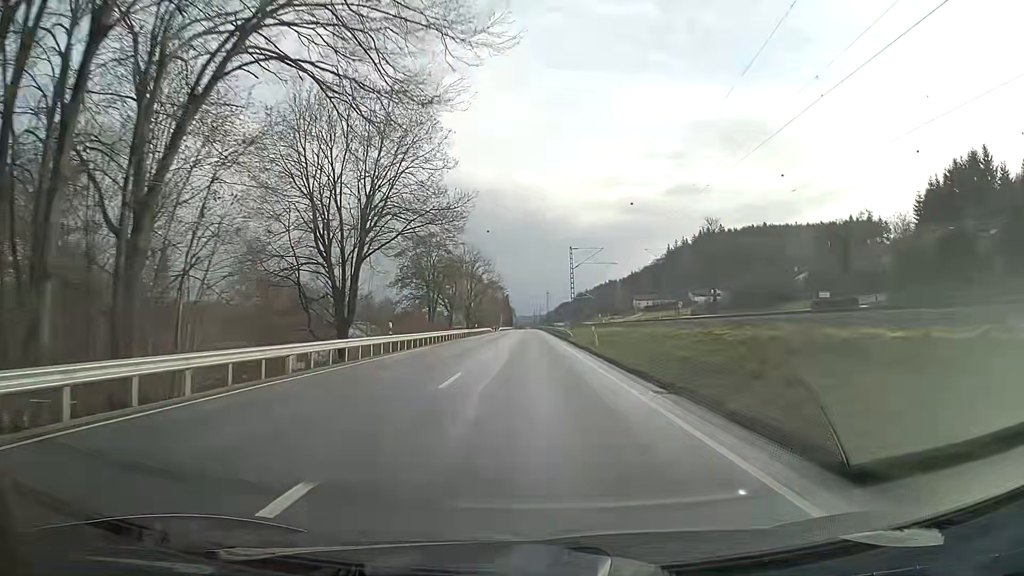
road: primary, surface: asphalt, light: Day
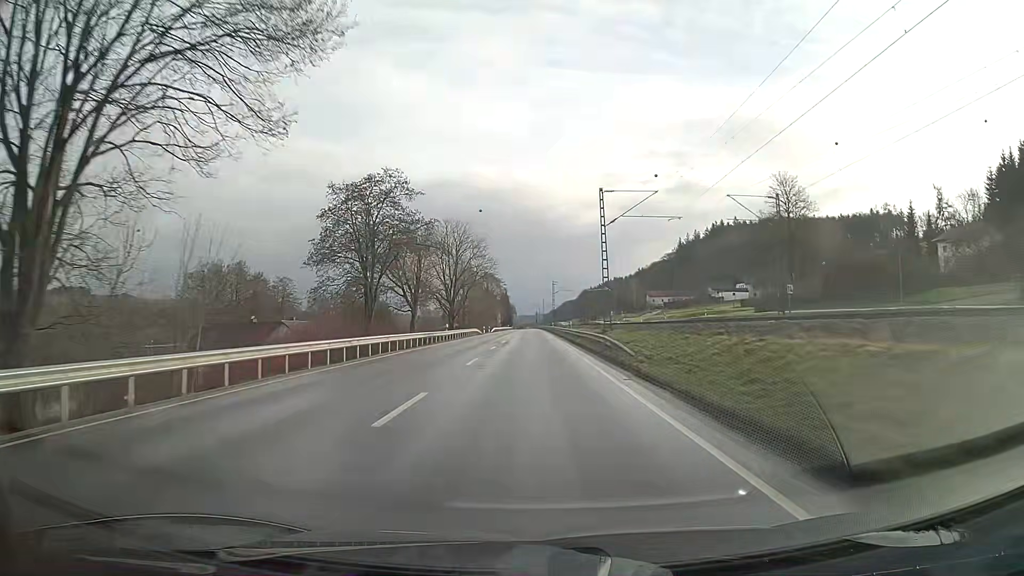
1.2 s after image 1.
(-0.1, +30.3) m; 0°
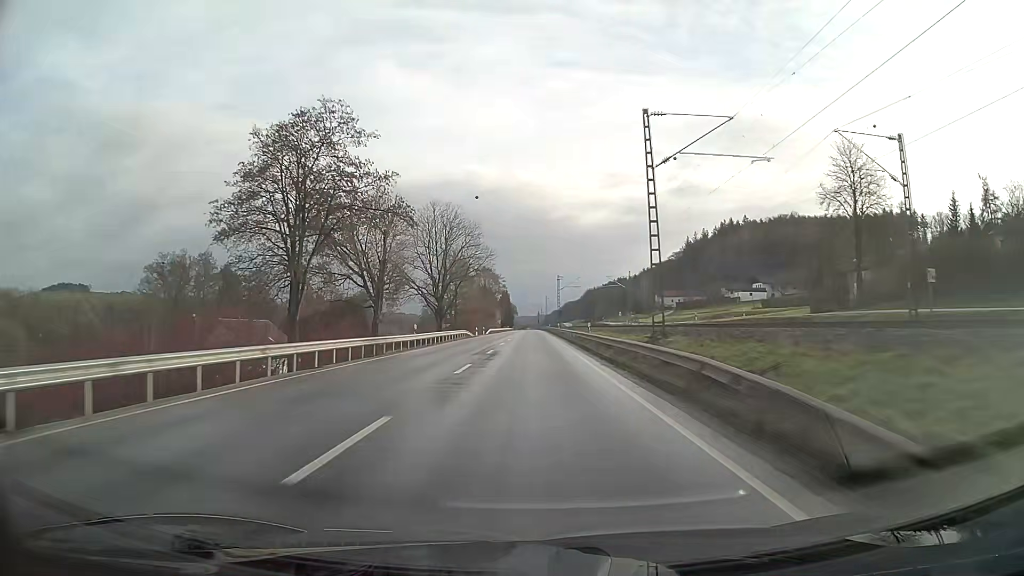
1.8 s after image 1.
(0.0, +15.5) m; 0°
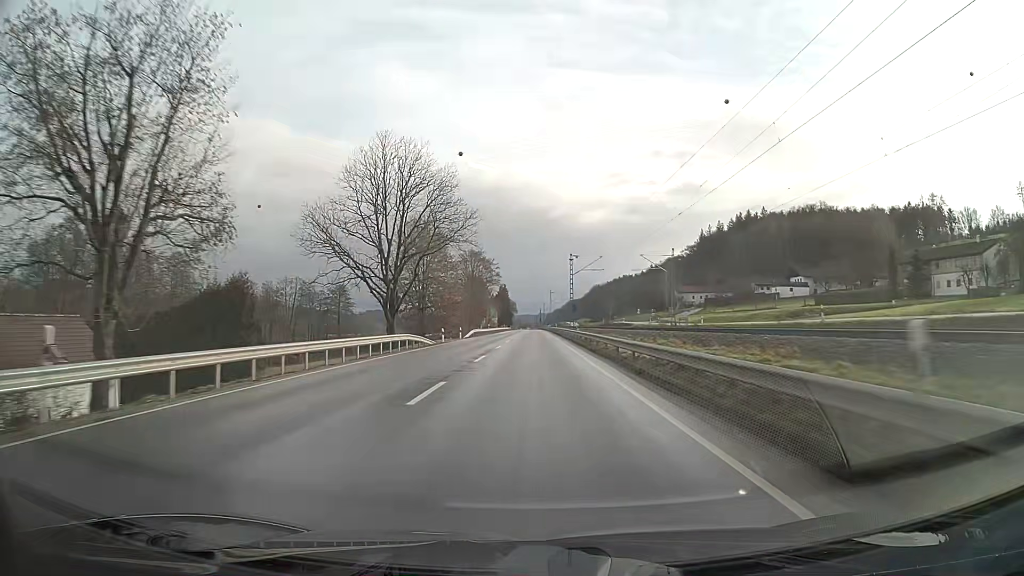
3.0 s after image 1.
(0.0, +31.6) m; 0°
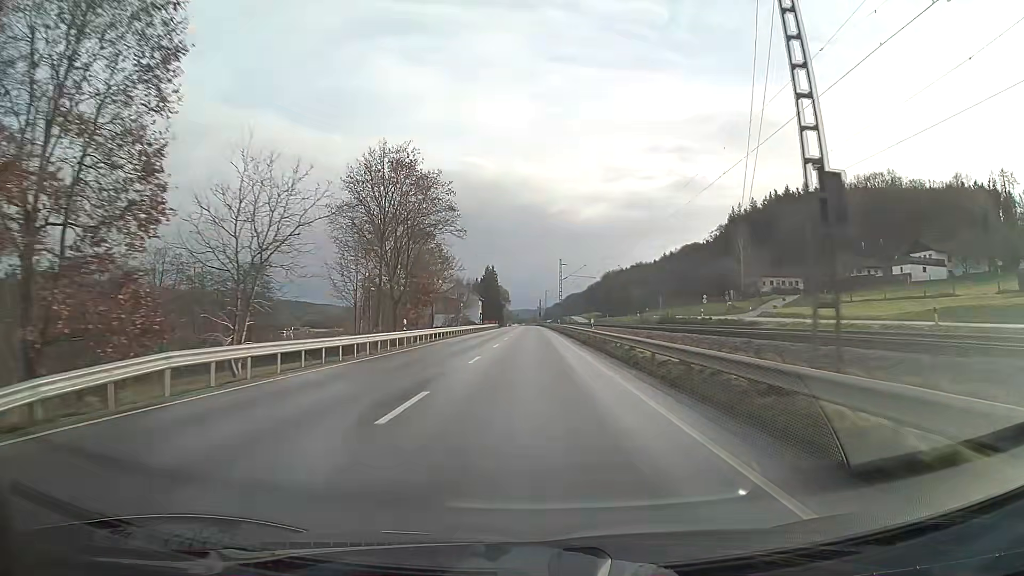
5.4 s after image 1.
(+0.1, +63.7) m; 0°
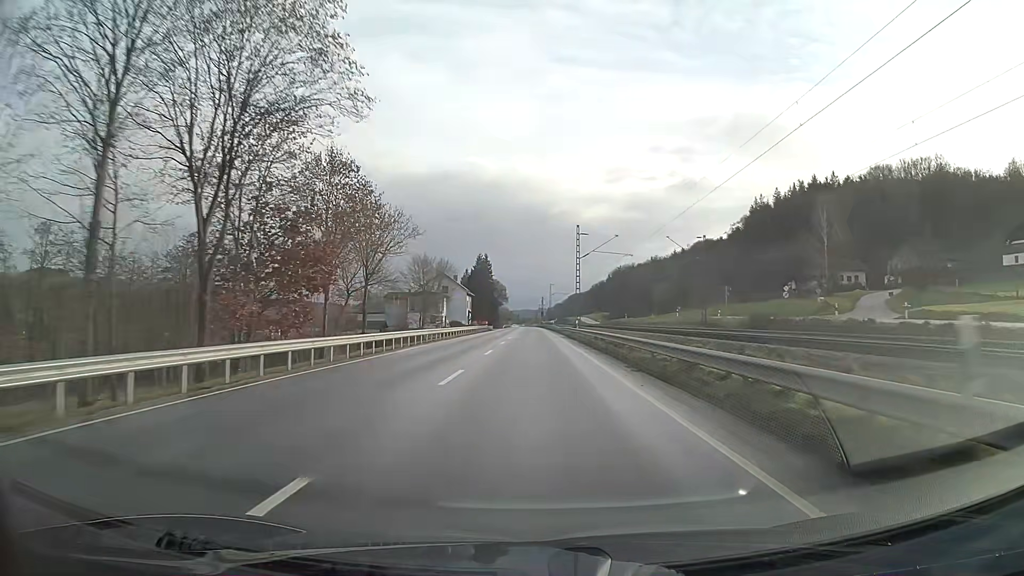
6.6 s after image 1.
(0.0, +31.7) m; 0°
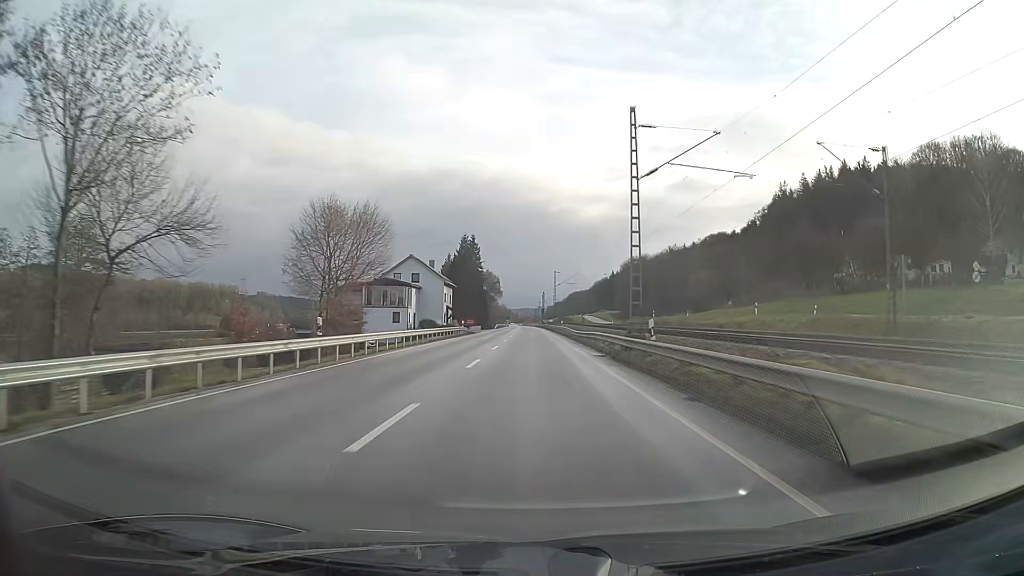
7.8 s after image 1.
(0.0, +31.6) m; 0°
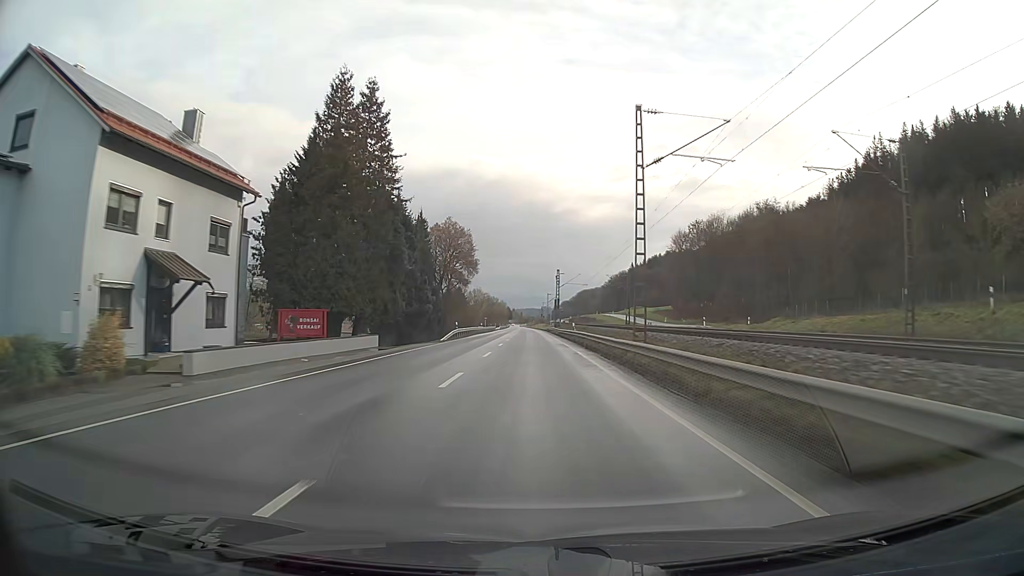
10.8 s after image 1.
(-0.1, +79.1) m; 0°
(0, +10) (0, +20) (0, +30) (0, +40) (0, +50) (0, +60) (0, +70) (0, +80) (0, +90) (0, +100) m
